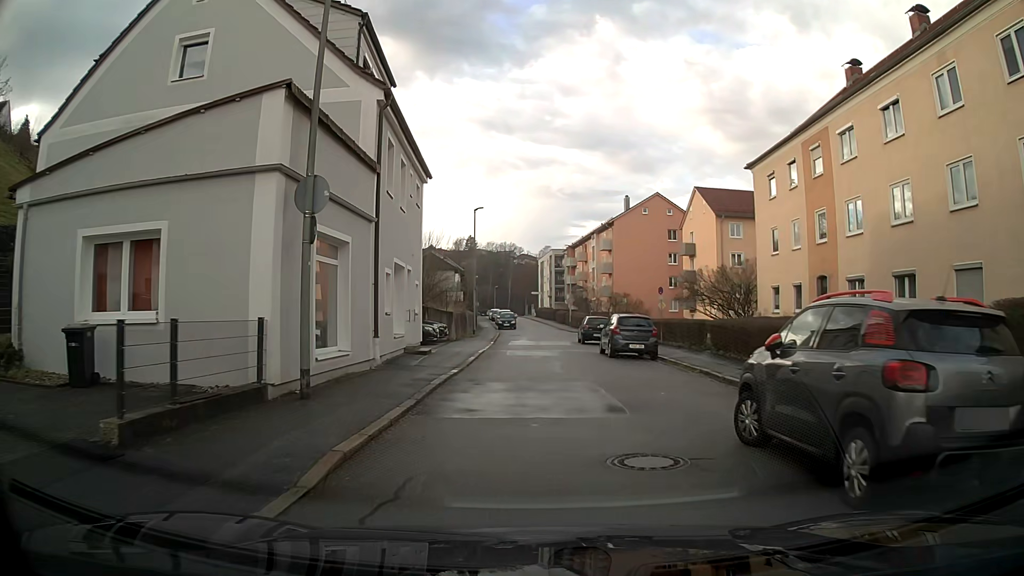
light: Day
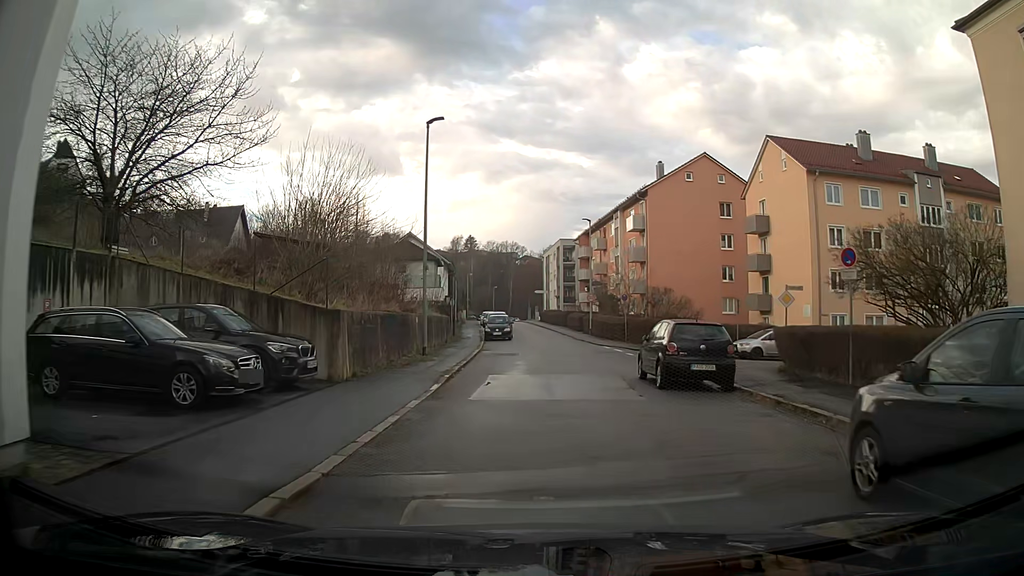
(0.0, +20.7) m; 0°
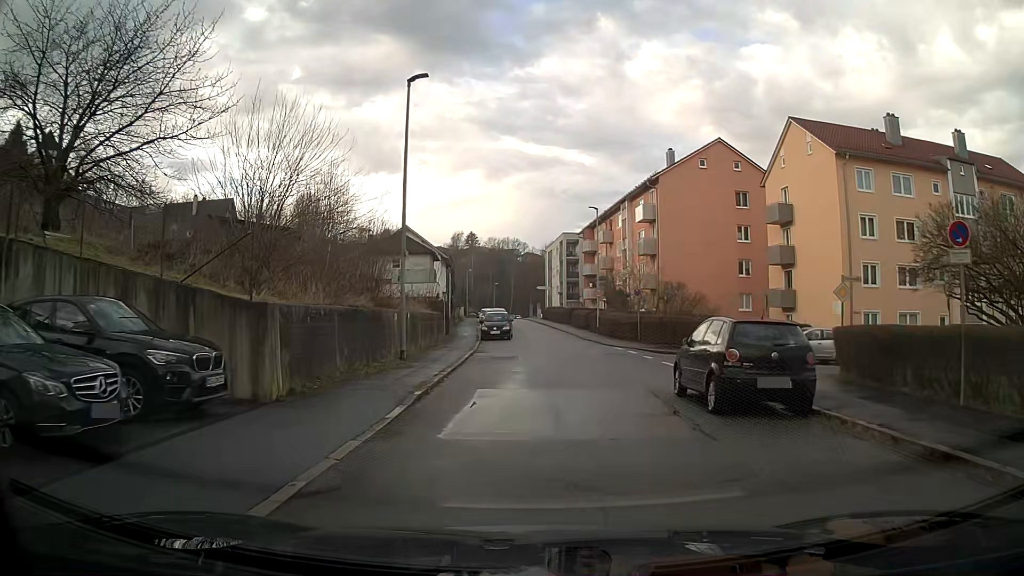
(0.0, +4.1) m; 0°
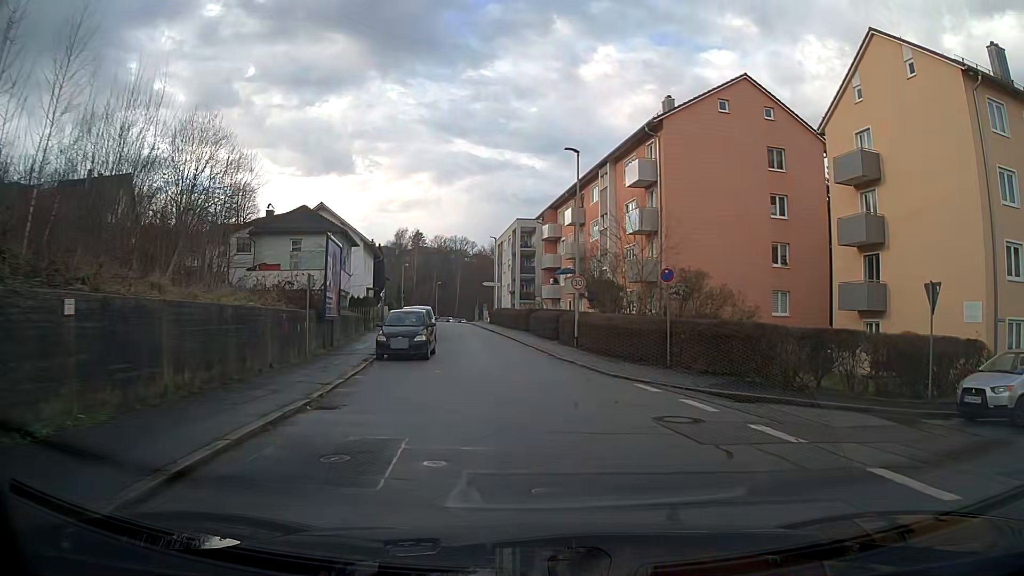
(+0.4, +16.4) m; +4°
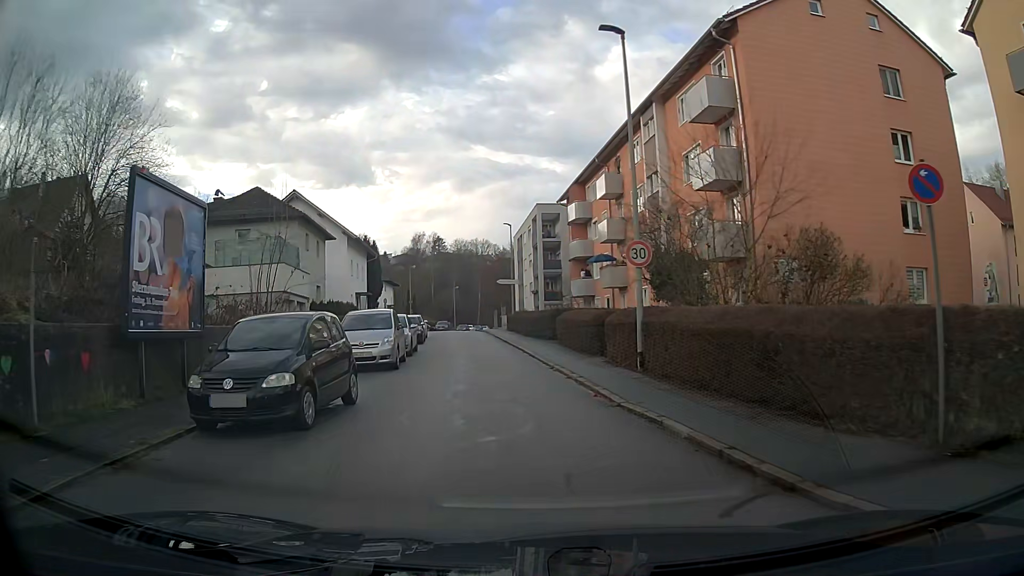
(0.0, +12.5) m; -3°
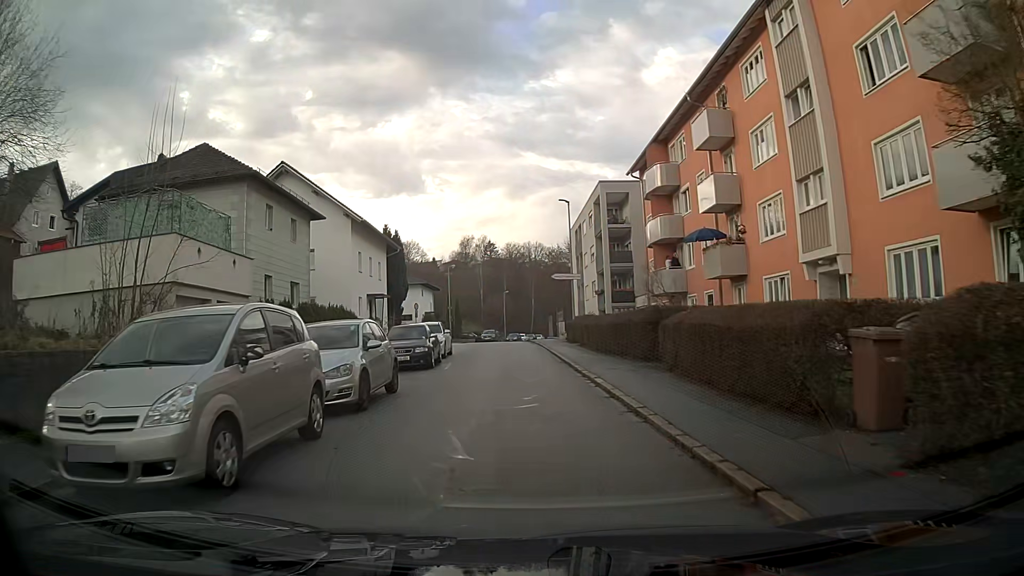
(-0.6, +12.9) m; -4°
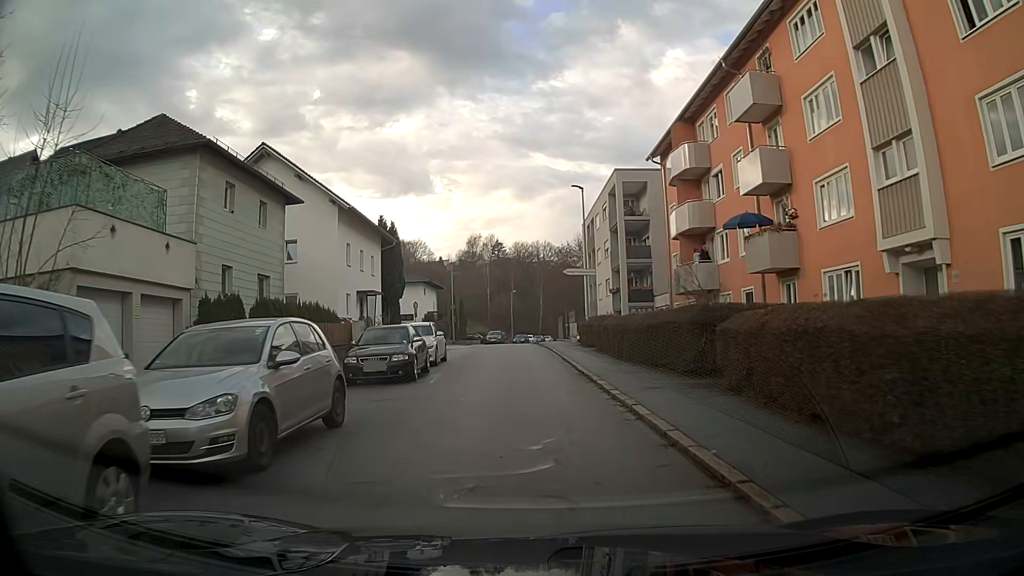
(0.0, +4.4) m; -1°
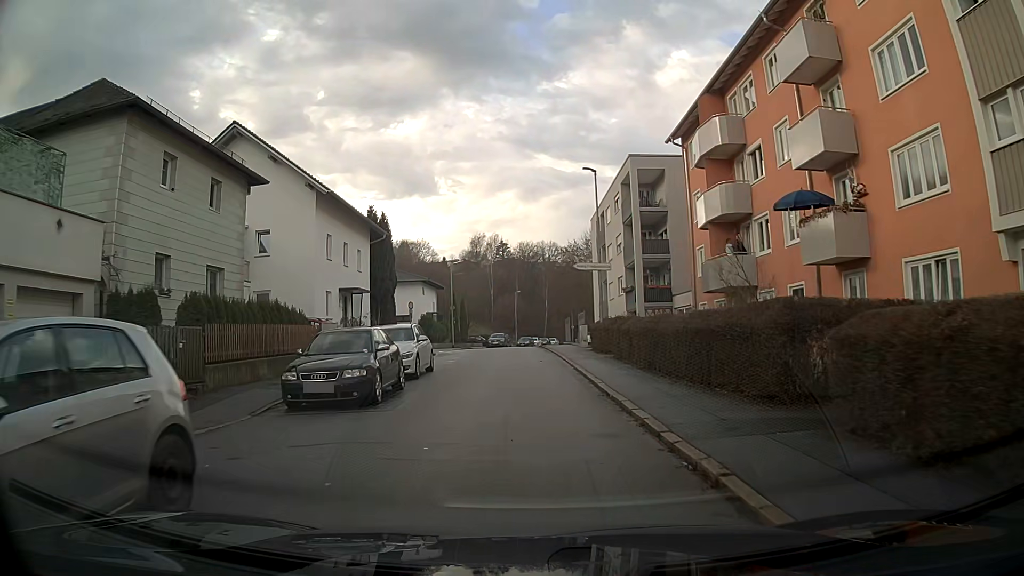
(0.0, +4.5) m; 0°
(0, +10) (0, +20) (0, +30) (-1, +40) (-1, +50) (-1, +60) (-1, +70) (0, +80) (+2, +90) (+4, +100) m
